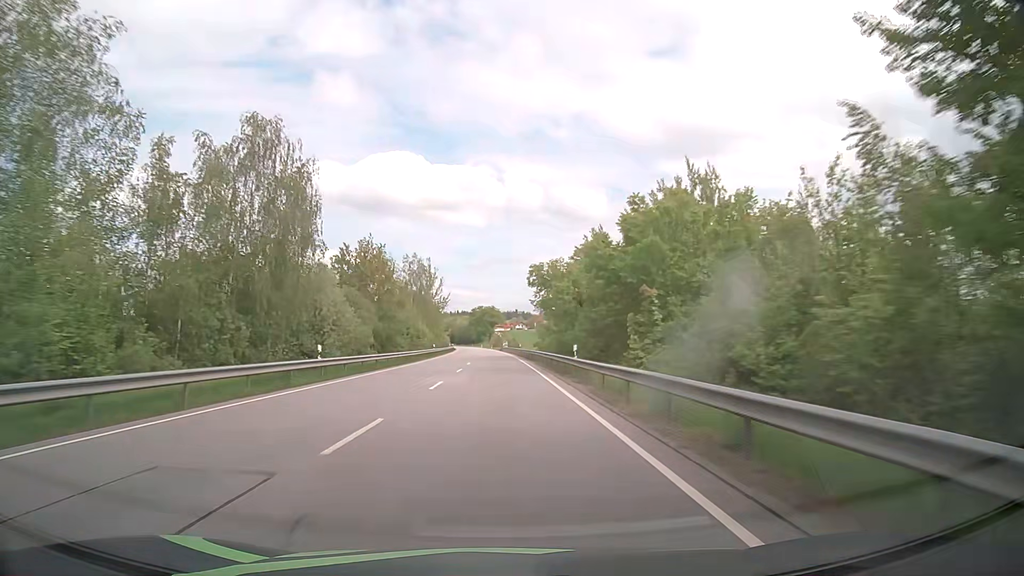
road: primary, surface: asphalt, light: Day
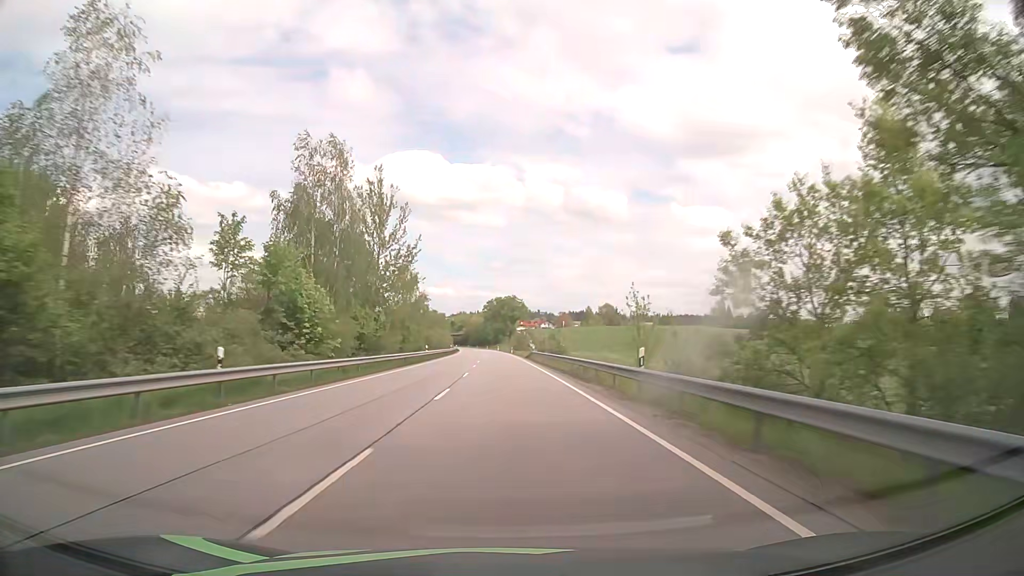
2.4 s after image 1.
(-1.0, +63.4) m; -2°
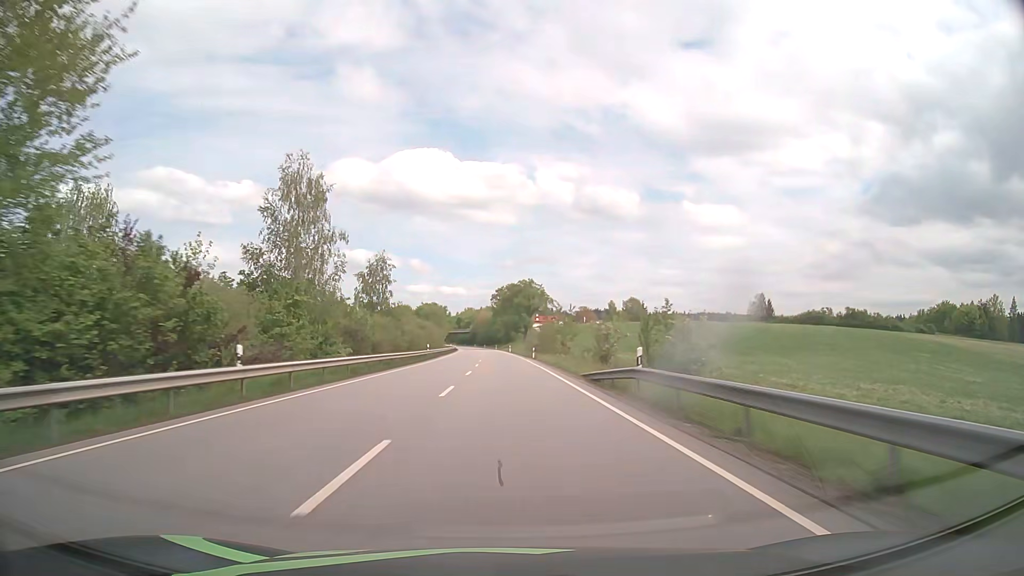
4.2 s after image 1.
(-0.4, +47.3) m; -1°
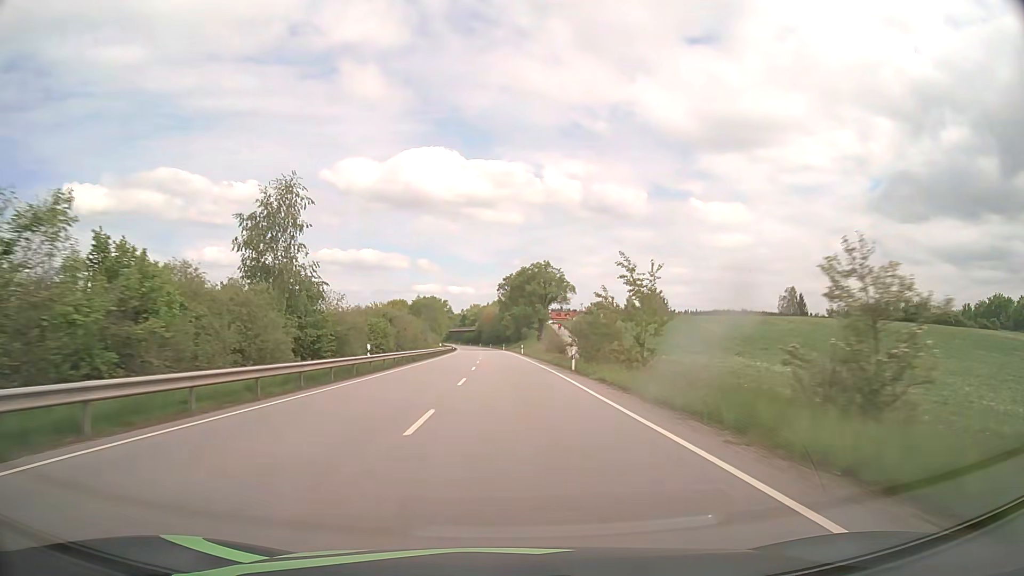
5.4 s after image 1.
(-0.2, +31.4) m; -1°
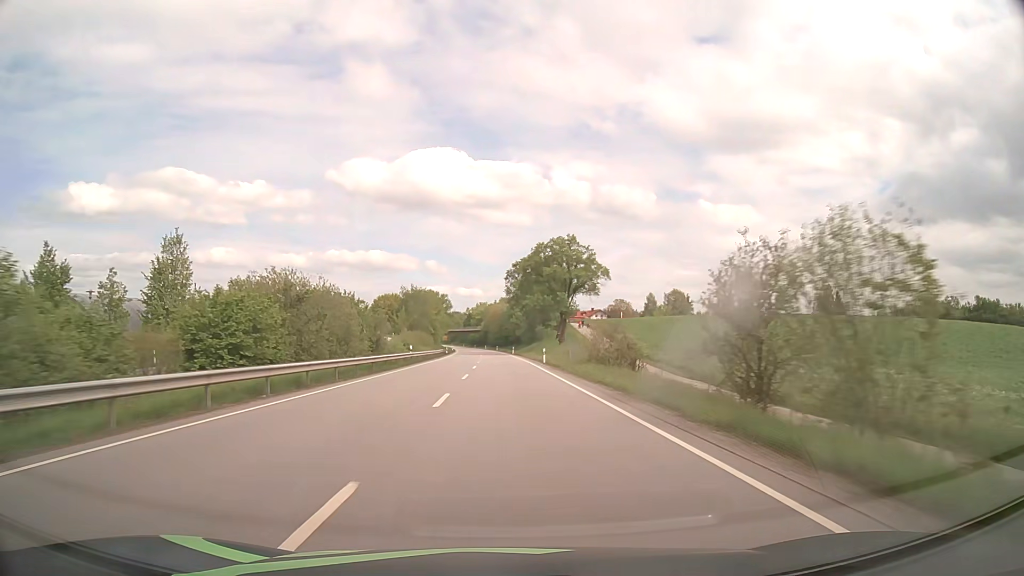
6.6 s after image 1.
(-0.2, +31.4) m; -1°
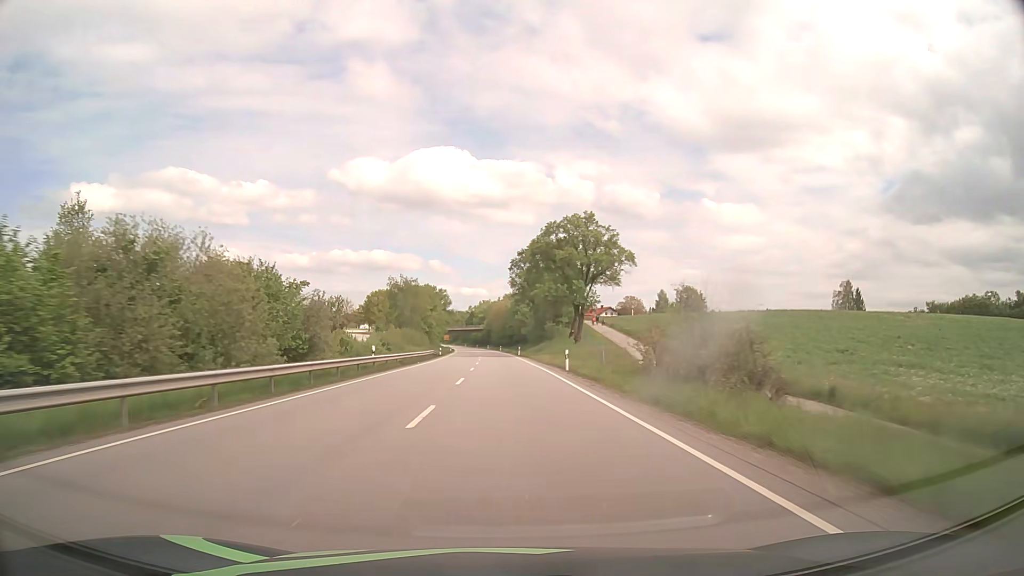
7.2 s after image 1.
(-0.1, +15.7) m; 0°
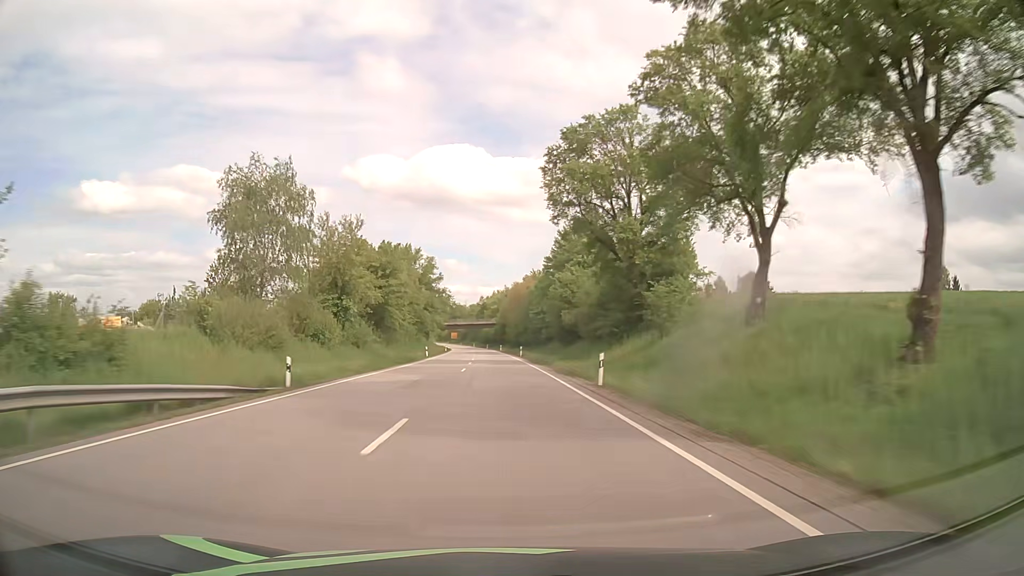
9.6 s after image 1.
(-0.8, +62.9) m; -1°
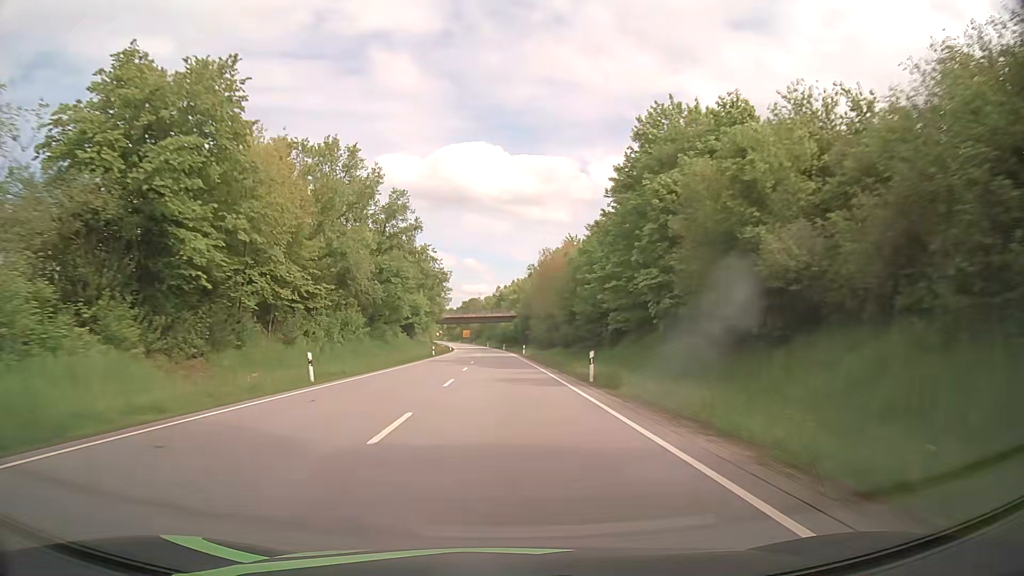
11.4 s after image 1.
(-0.7, +47.2) m; -2°
(0, +10) (0, +20) (0, +30) (-1, +40) (-1, +50) (-1, +60) (-1, +70) (-2, +80) (-2, +90) (-3, +100) m
